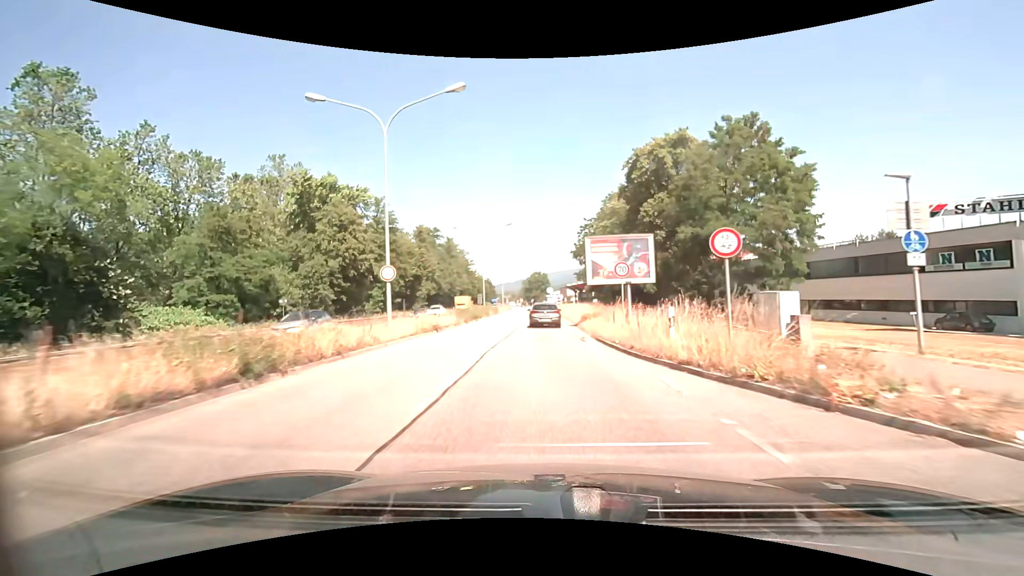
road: primary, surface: asphalt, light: Day
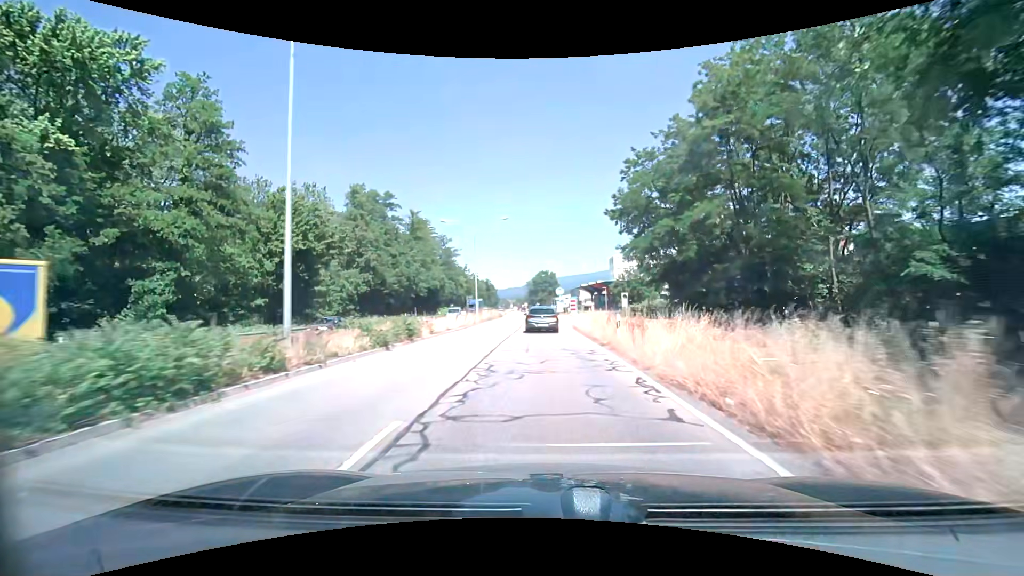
(-0.6, +42.8) m; -1°
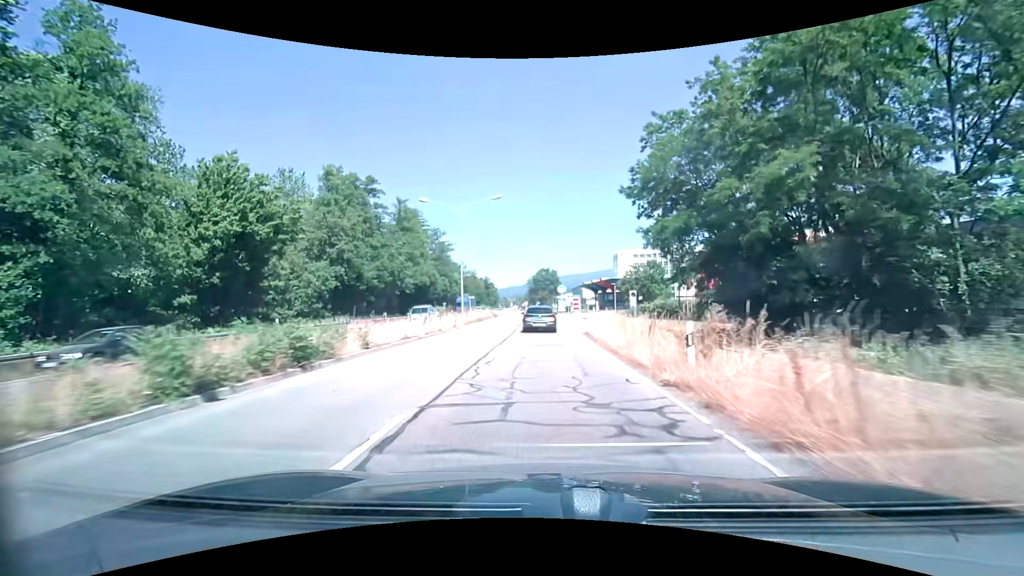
(0.0, +8.8) m; 0°
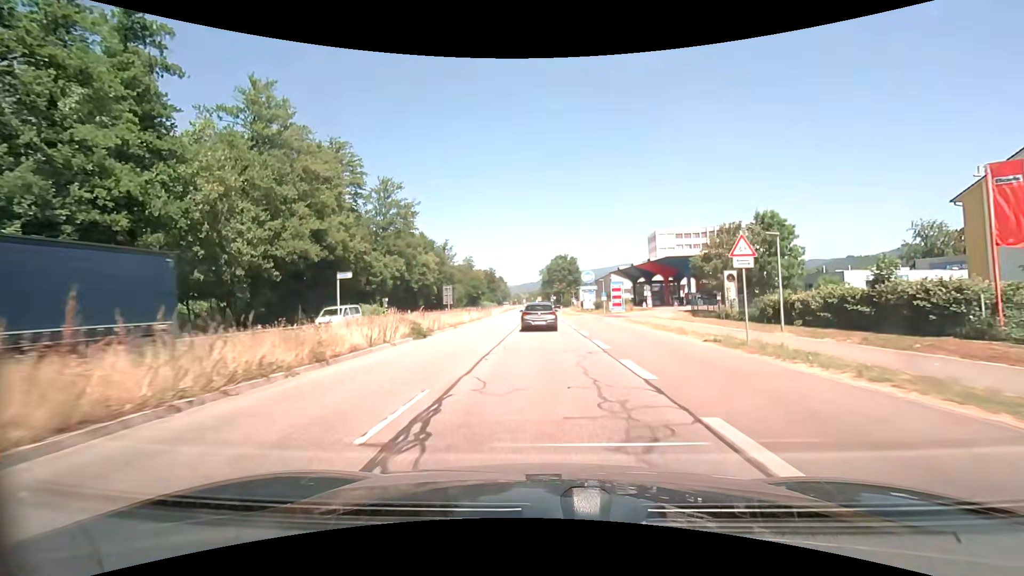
(-0.4, +43.3) m; -2°
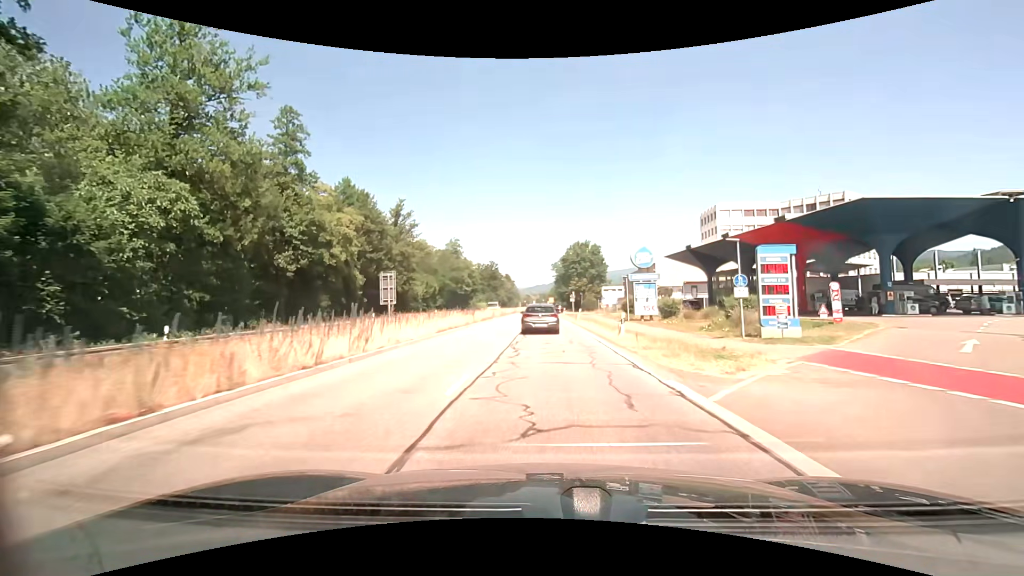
(-0.6, +42.5) m; -1°
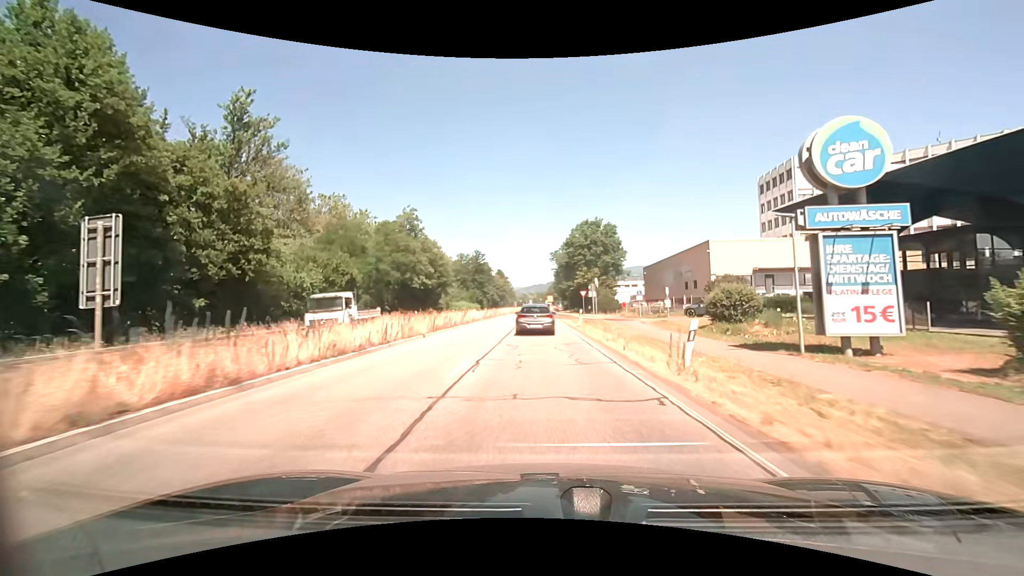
(+0.1, +34.3) m; 0°
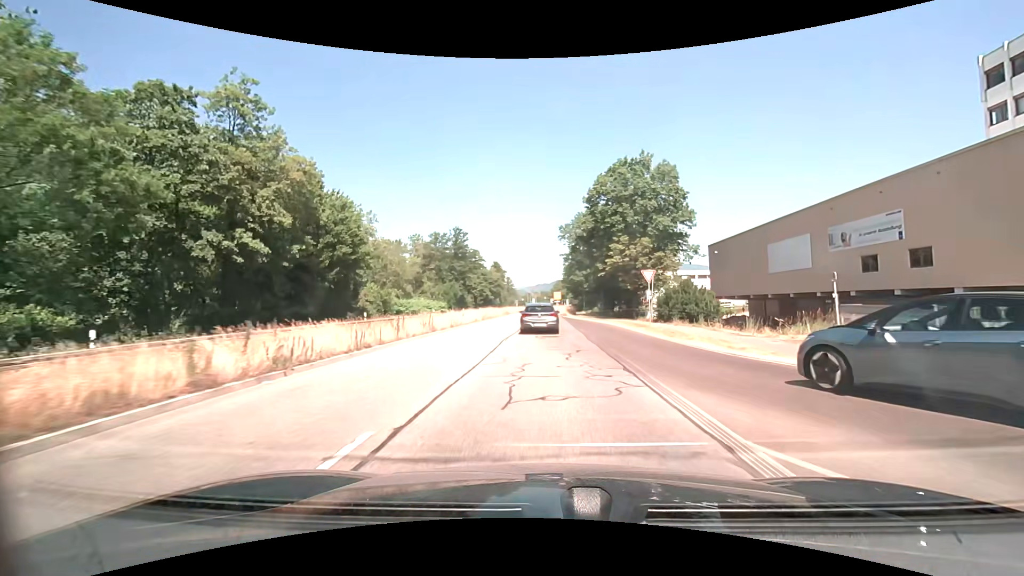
(-0.3, +43.0) m; 0°
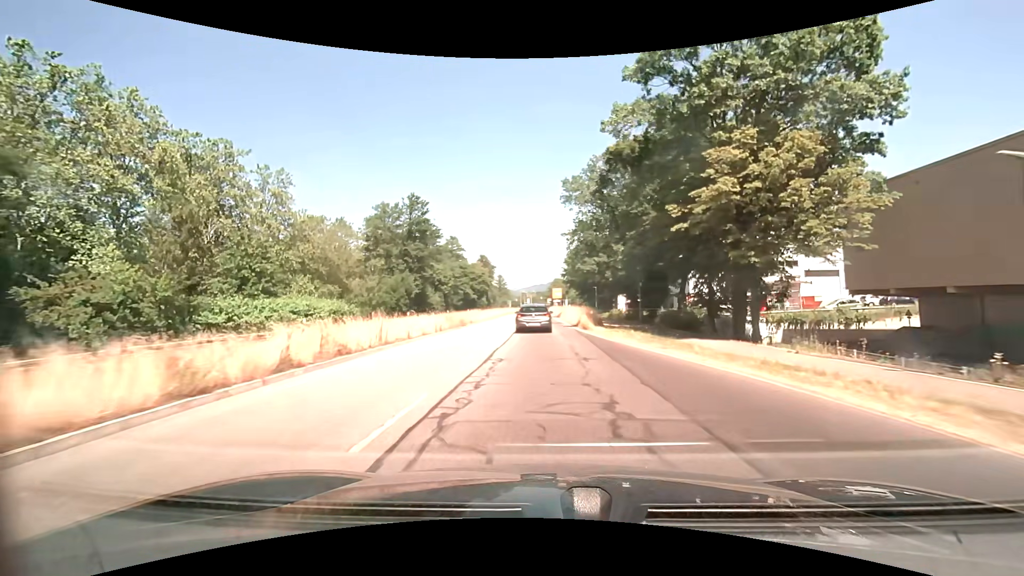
(+0.2, +33.8) m; +1°
(0, +10) (0, +20) (0, +30) (0, +40) (-1, +50) (-1, +60) (-1, +70) (-1, +80) (-1, +90) (-2, +100) m
